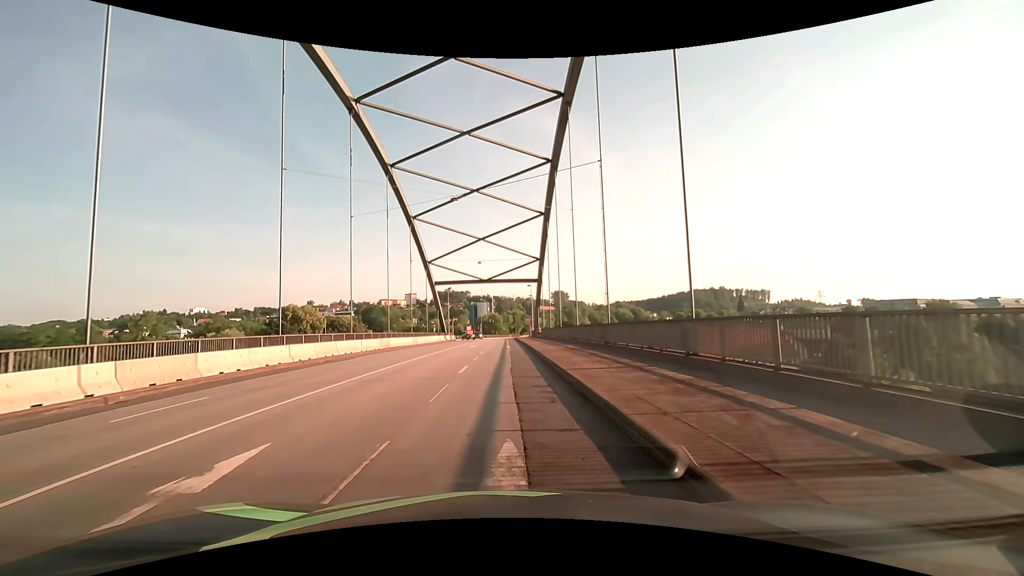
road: primary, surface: asphalt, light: Day
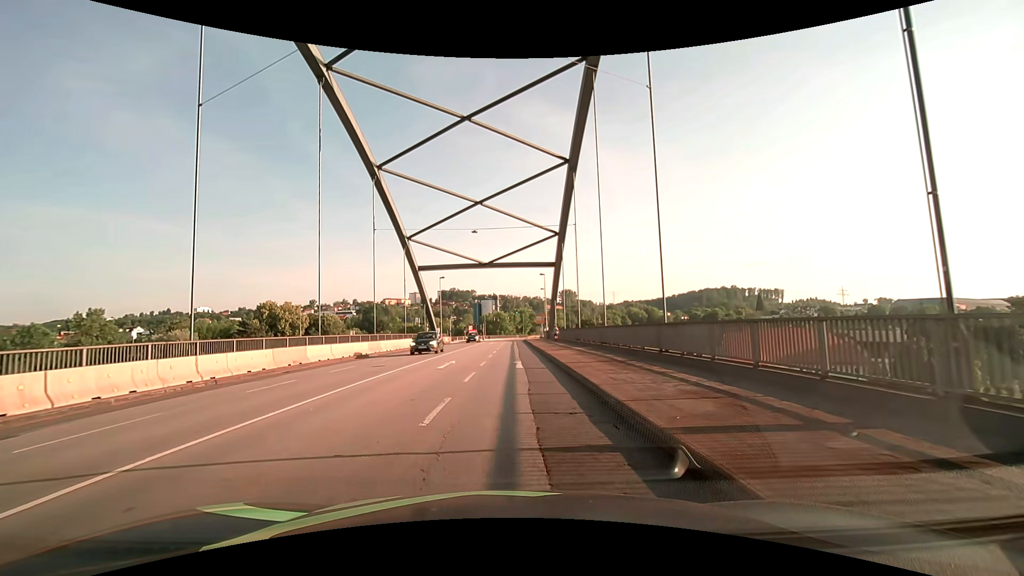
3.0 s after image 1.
(-0.1, +20.2) m; -1°
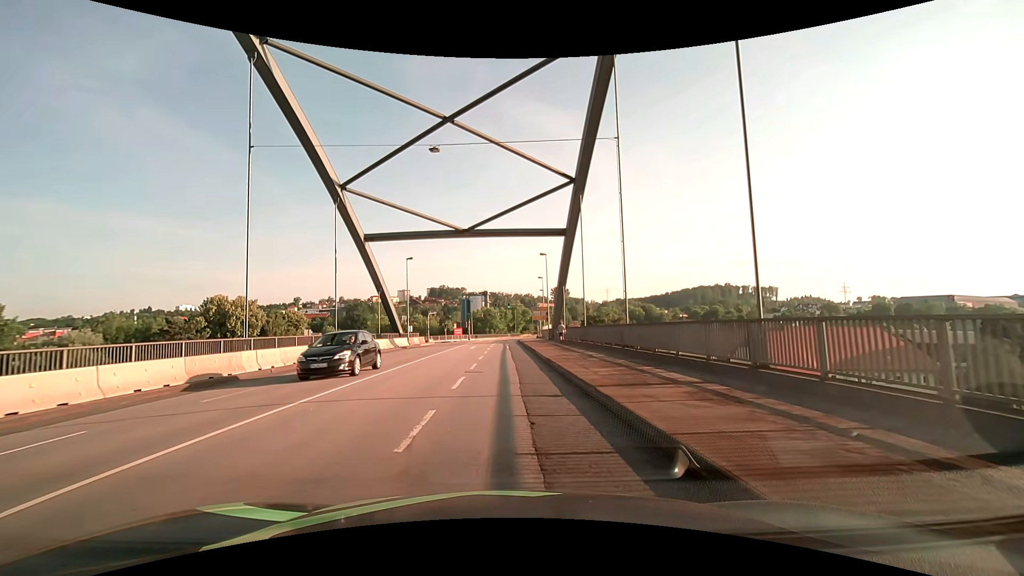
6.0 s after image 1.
(+0.3, +19.5) m; +1°
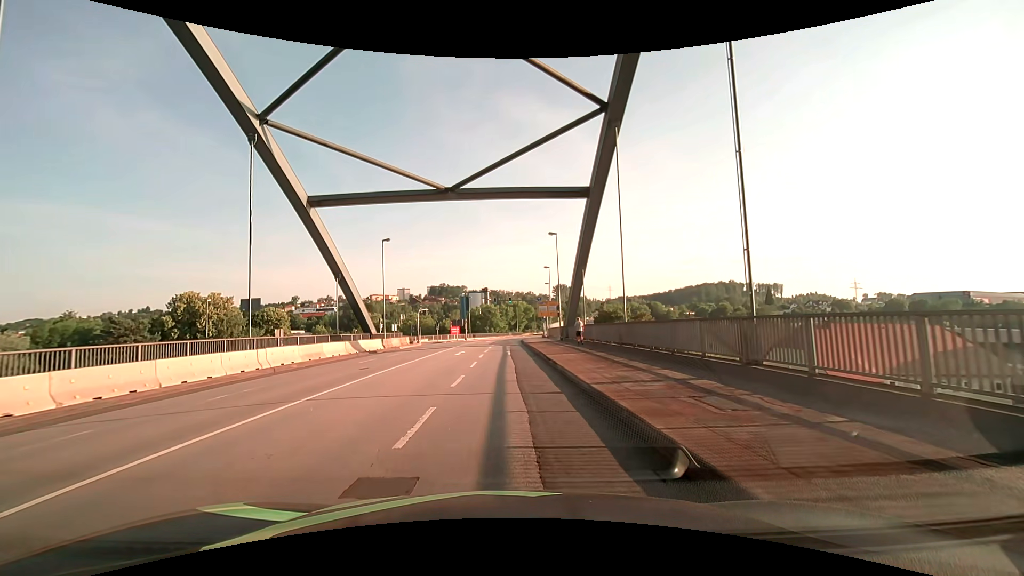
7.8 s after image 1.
(+0.1, +11.8) m; 0°
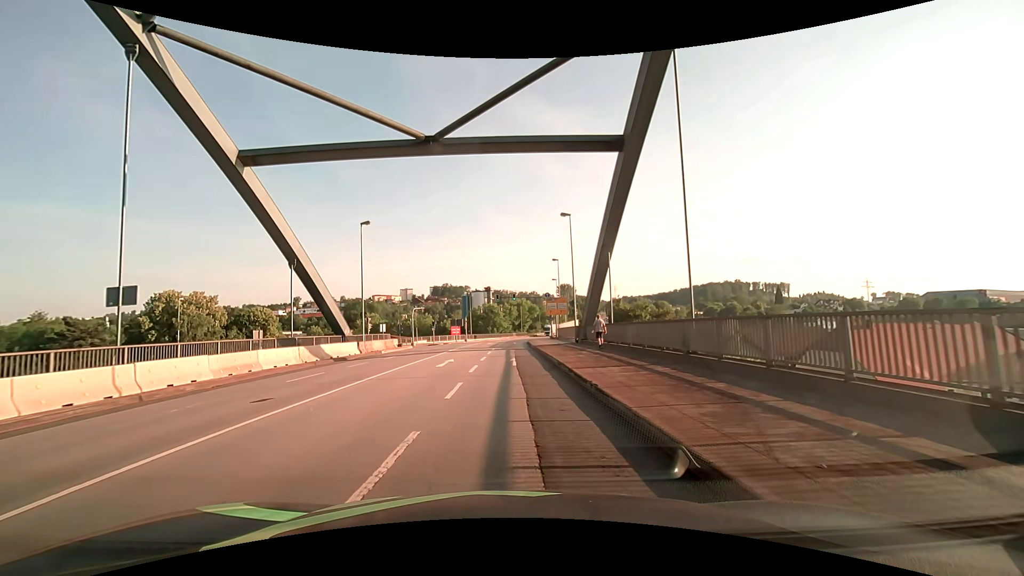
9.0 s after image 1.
(0.0, +8.1) m; 0°
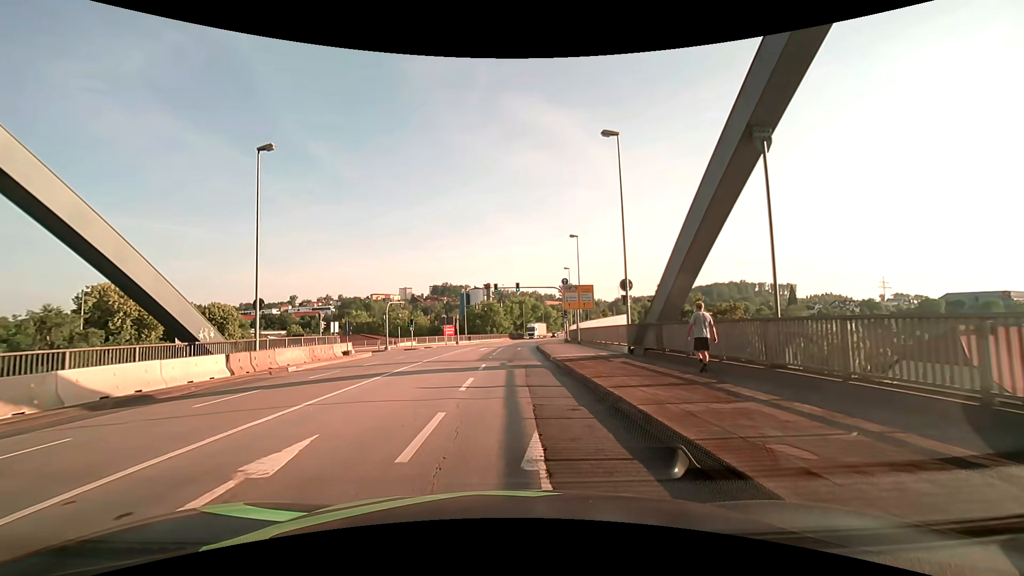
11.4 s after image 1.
(-0.1, +16.7) m; -1°
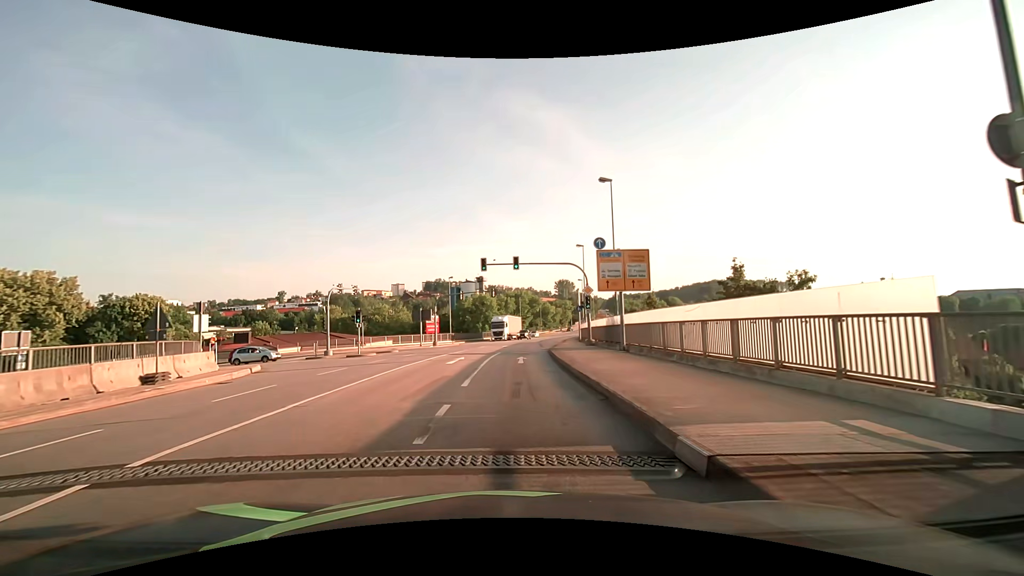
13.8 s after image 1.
(+0.1, +17.5) m; +1°
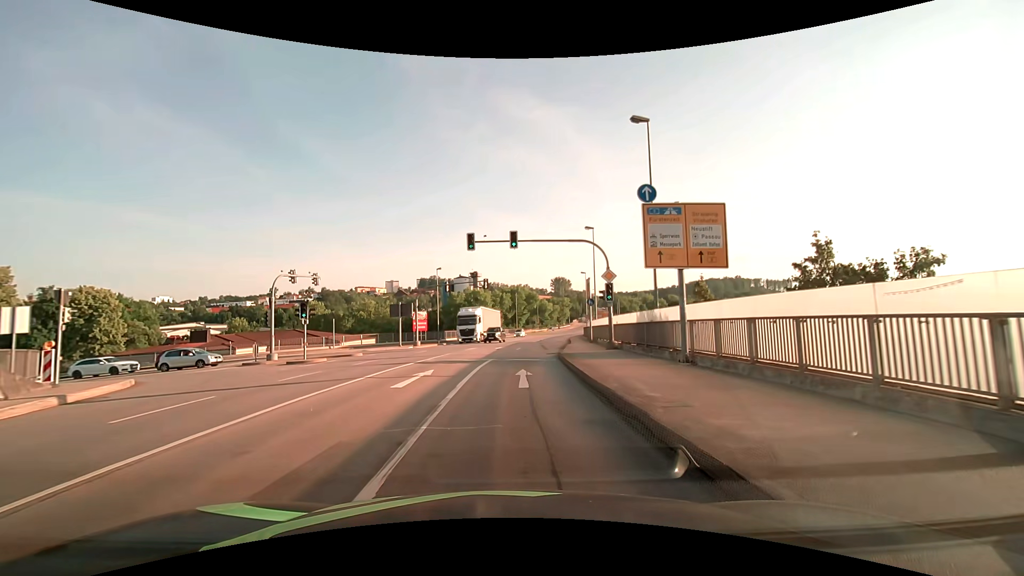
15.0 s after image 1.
(0.0, +8.8) m; -1°
(0, +10) (+1, +20) (+2, +30) (+3, +40) (+4, +50) (+6, +60) (+7, +70) (+9, +79) (+11, +89) (+14, +99) m
